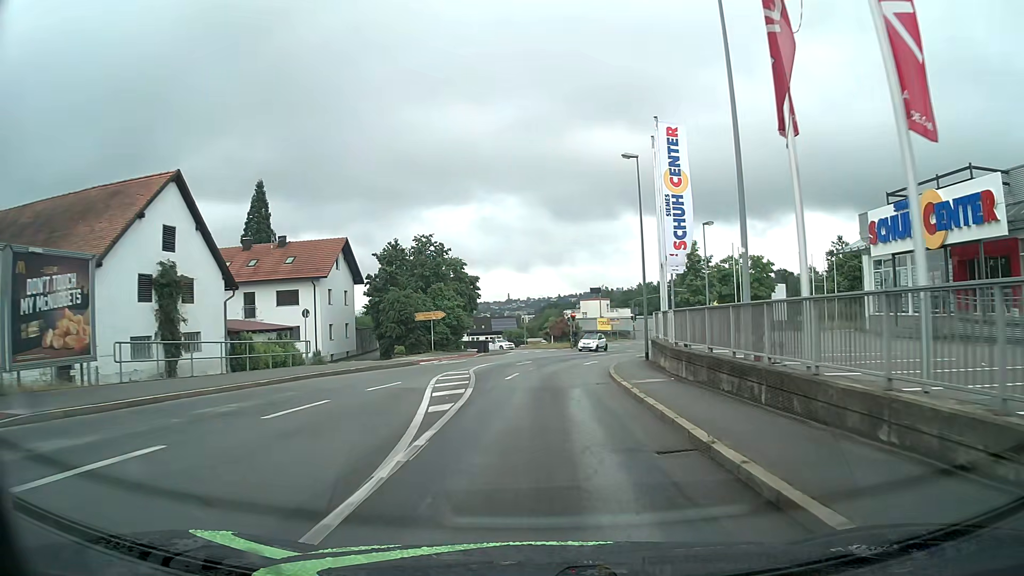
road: tertiary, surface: asphalt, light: Day
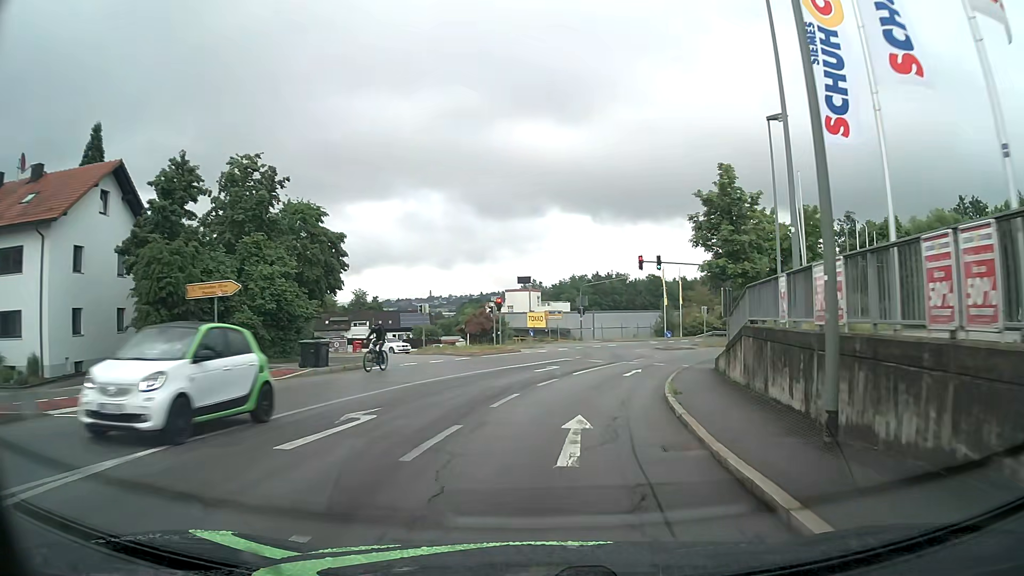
(+0.8, +25.4) m; +6°
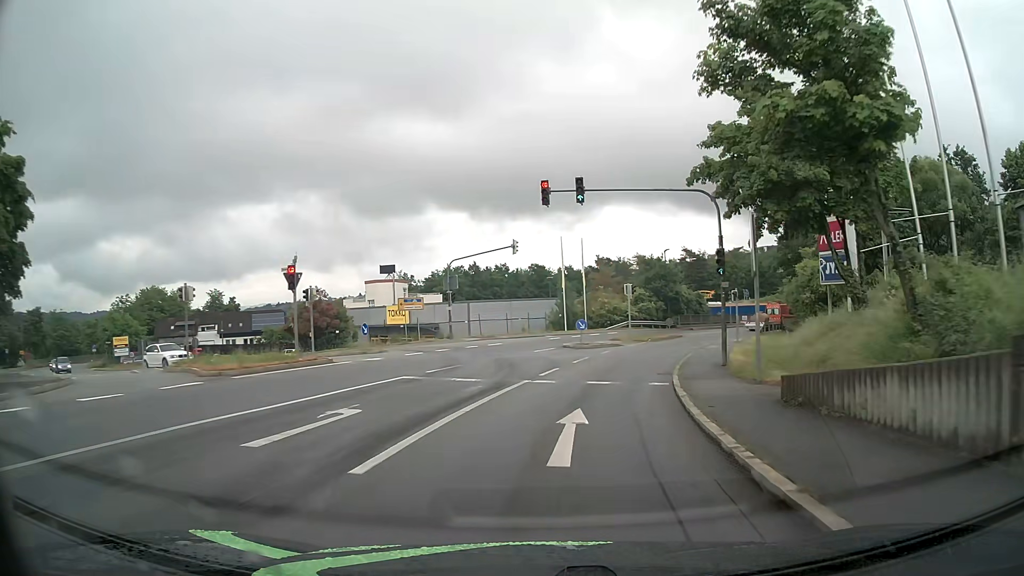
(+1.7, +19.2) m; +10°
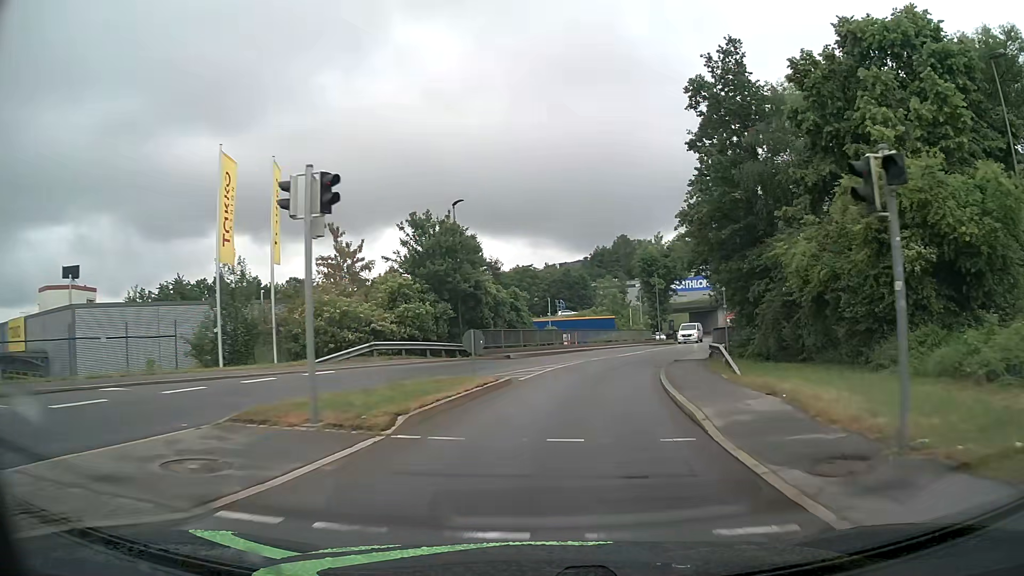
(+5.2, +33.0) m; +18°
